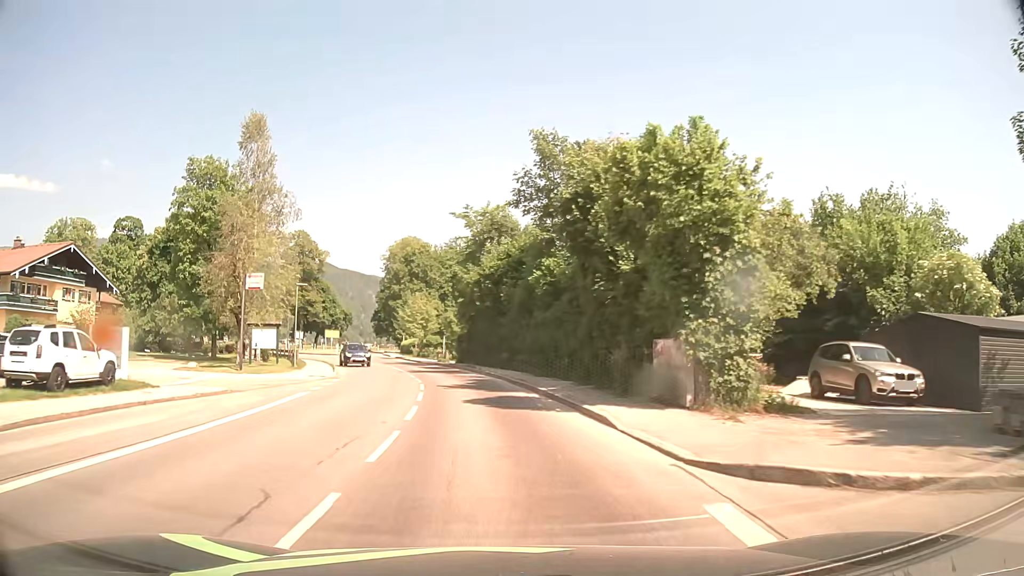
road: tertiary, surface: asphalt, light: Day
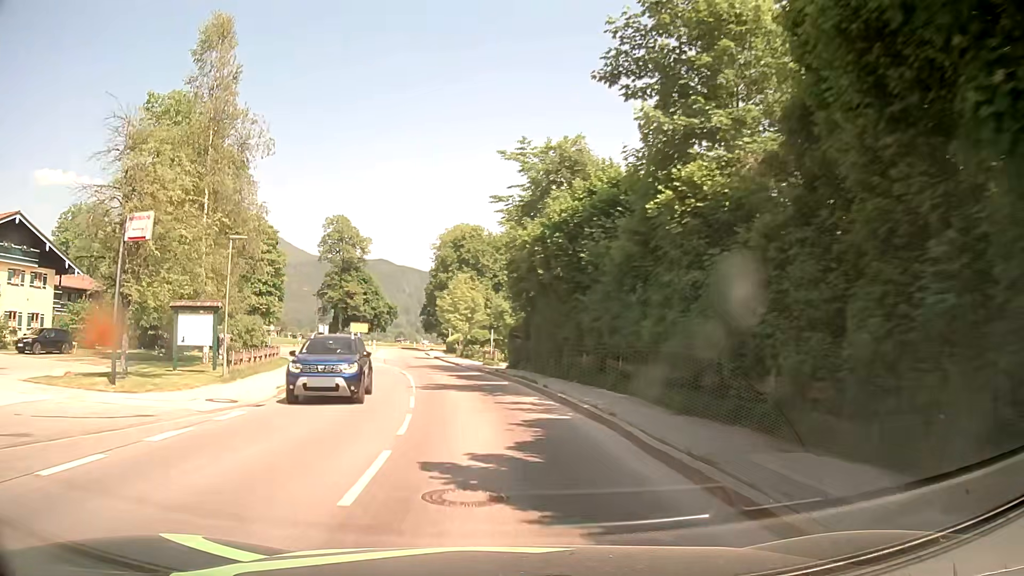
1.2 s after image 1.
(-0.7, +15.6) m; -5°
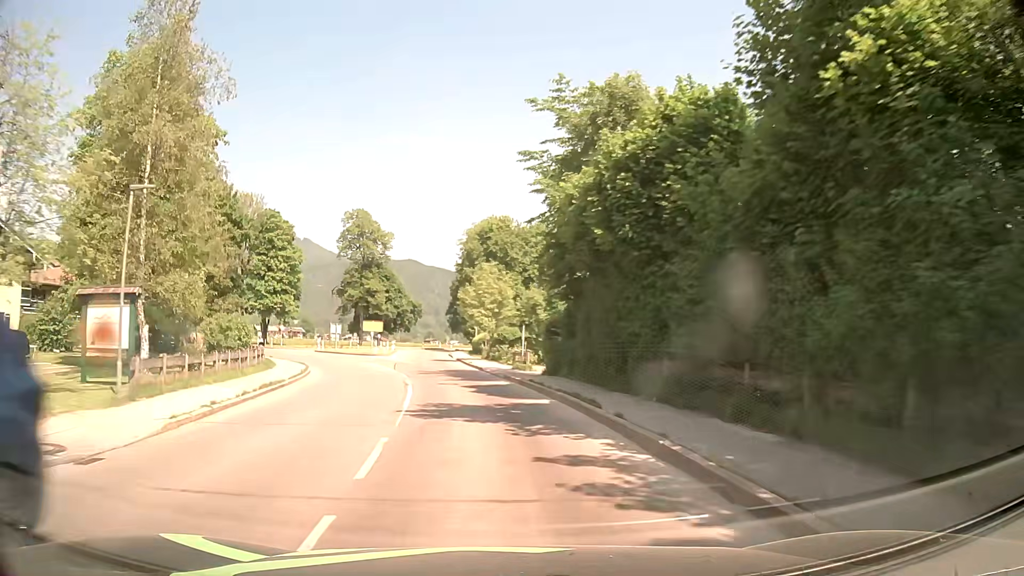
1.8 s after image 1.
(-0.2, +7.8) m; -3°
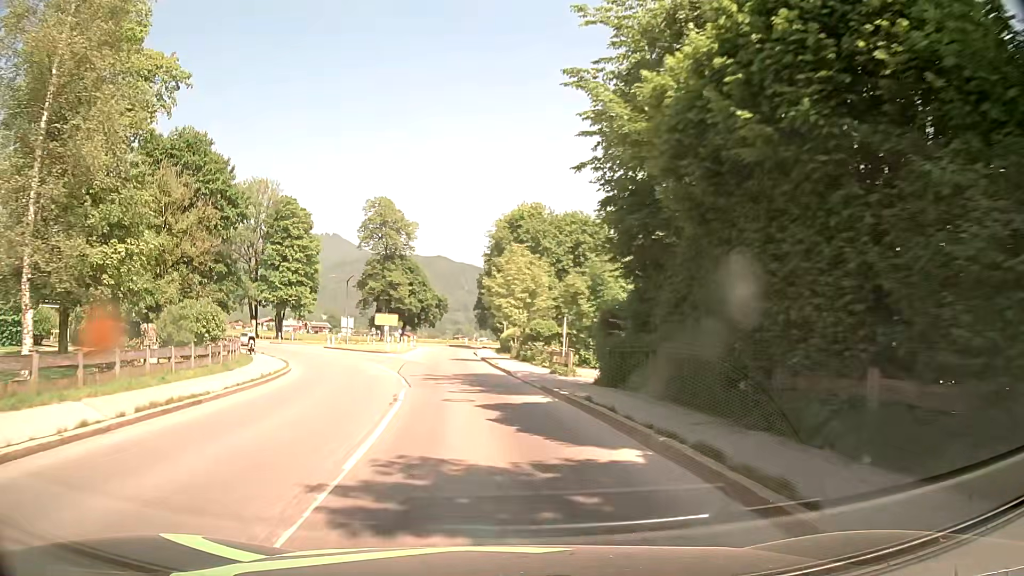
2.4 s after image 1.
(-0.2, +7.8) m; -3°
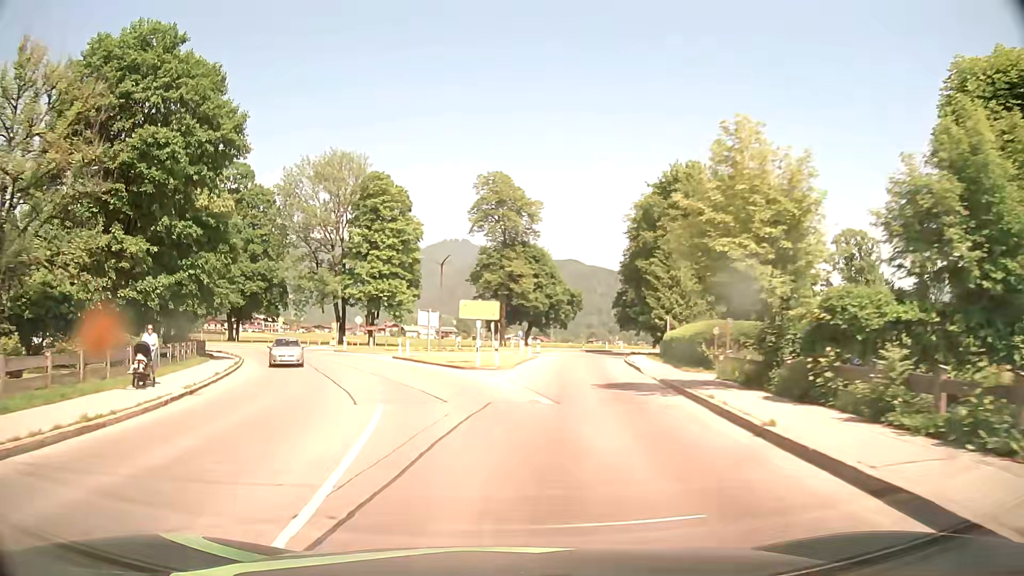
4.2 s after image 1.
(-1.9, +23.4) m; -10°
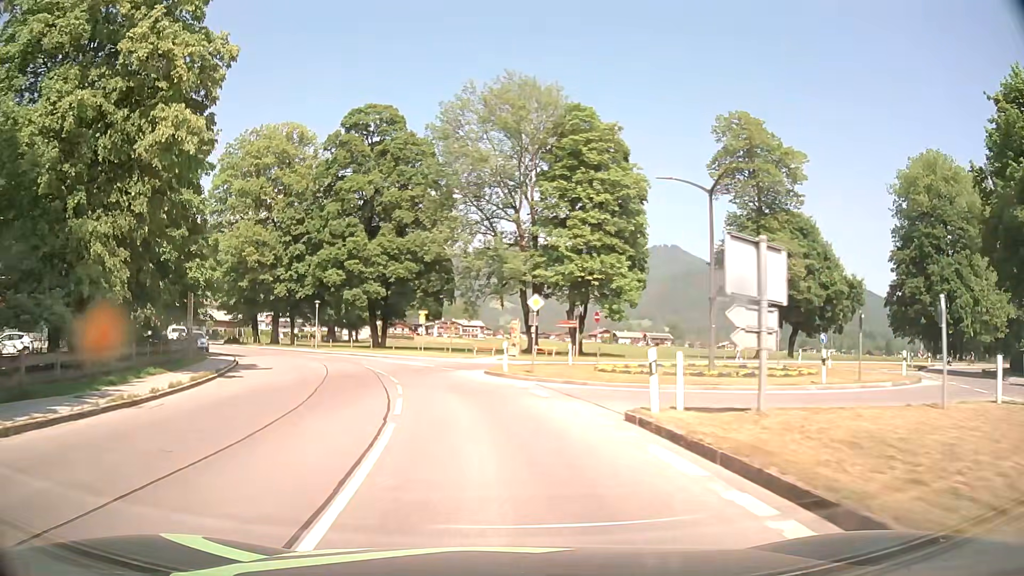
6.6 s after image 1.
(-5.3, +30.5) m; -18°
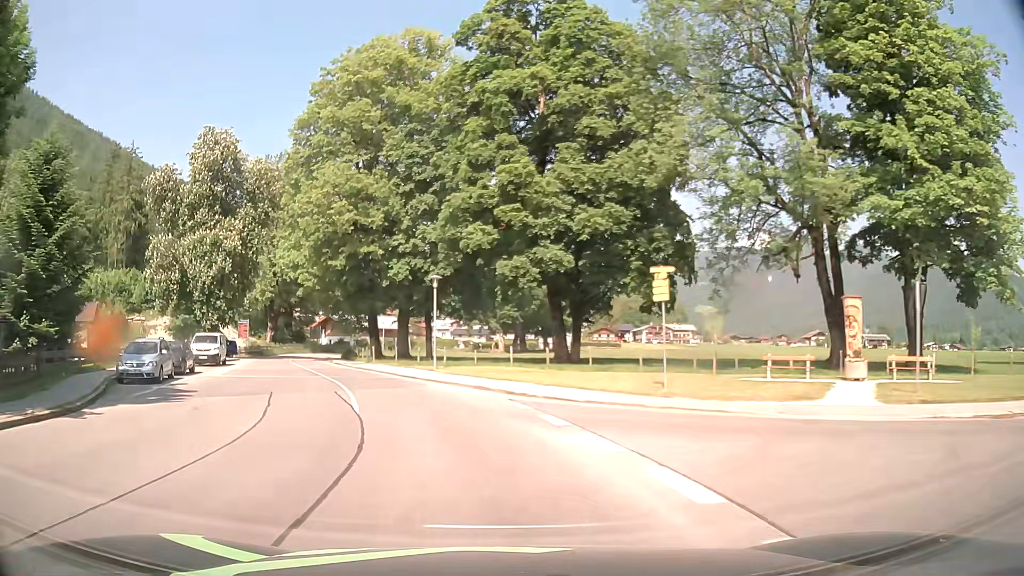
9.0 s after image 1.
(-4.3, +30.7) m; -17°
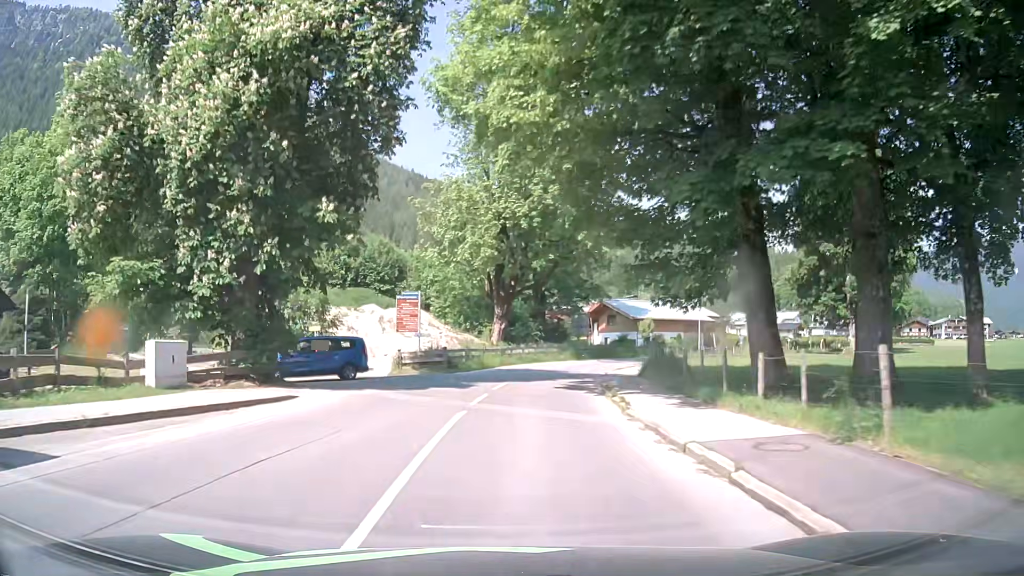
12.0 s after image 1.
(-9.8, +37.3) m; -24°
(0, +10) (+1, +20) (+2, +30) (+5, +39) (+9, +49) (+14, +58) (+19, +66) (+26, +74) (+32, +81) (+38, +89) m
